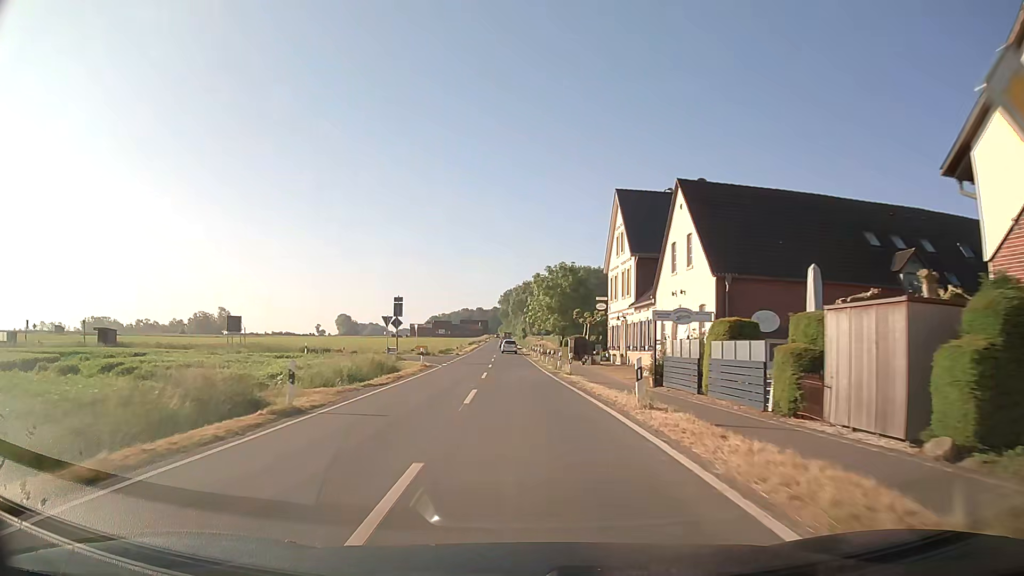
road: secondary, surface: asphalt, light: Day
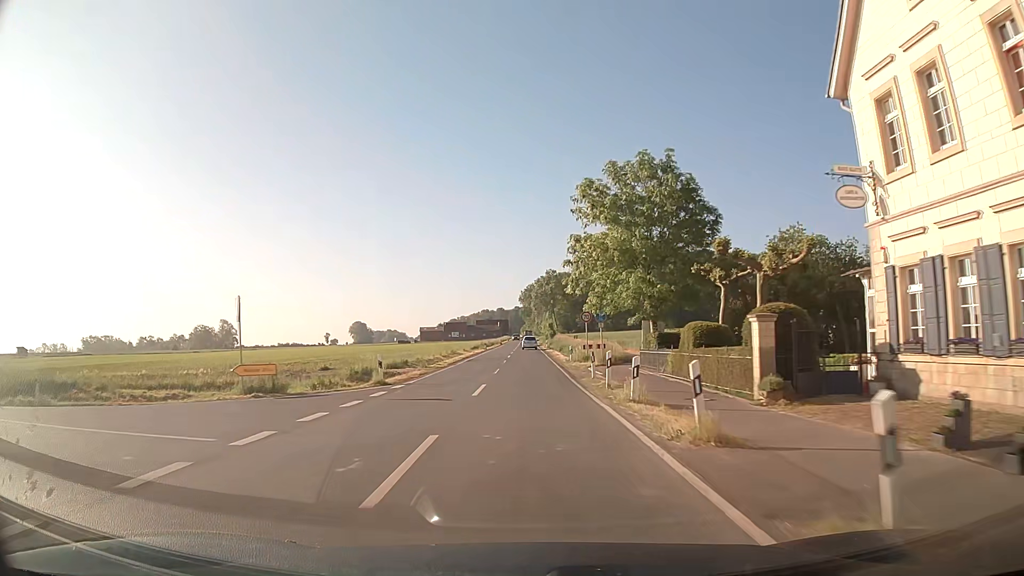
(-1.0, +43.6) m; -2°
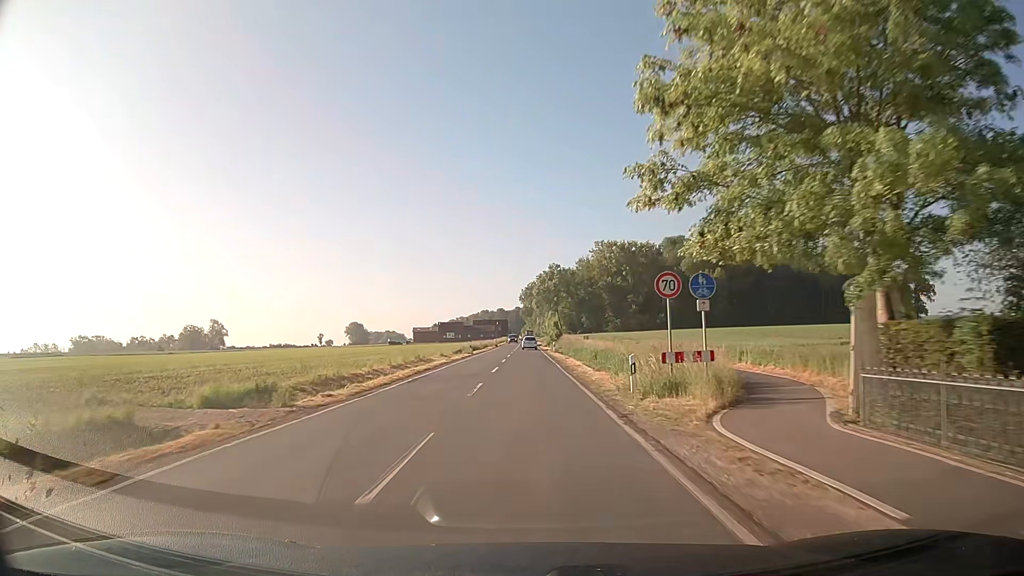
(0.0, +21.8) m; 0°
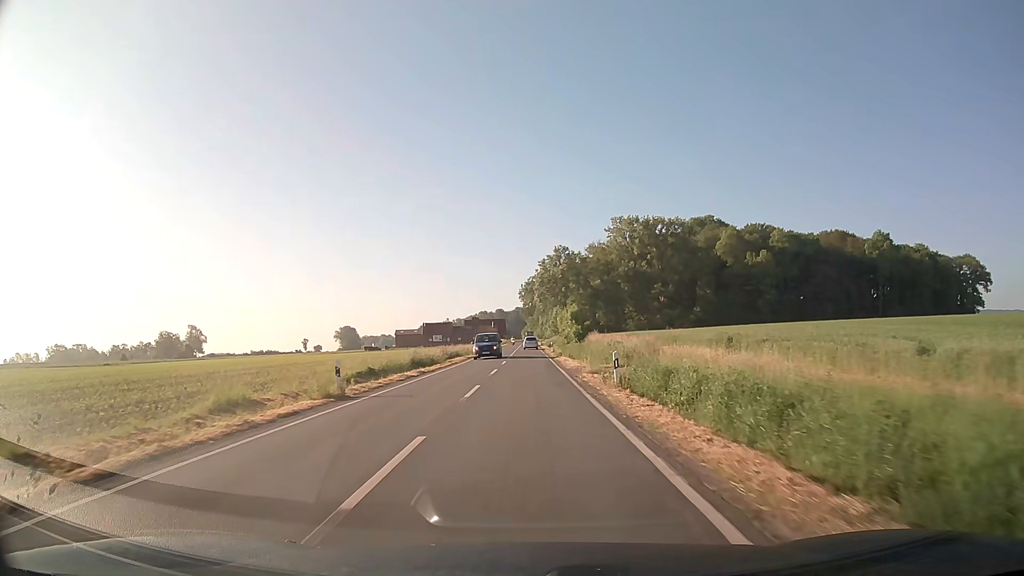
(-0.1, +43.5) m; 0°
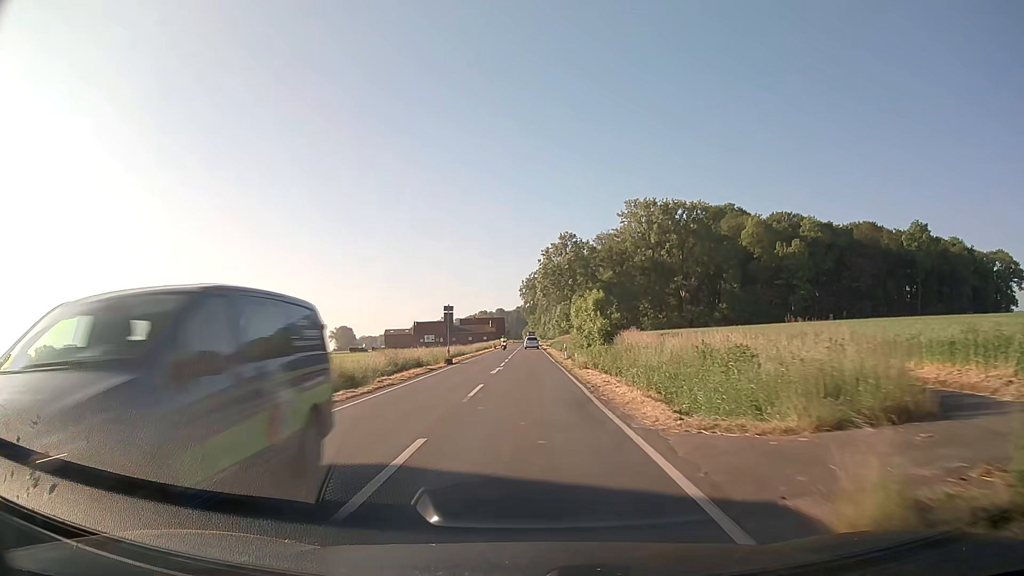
(-0.1, +21.7) m; 0°
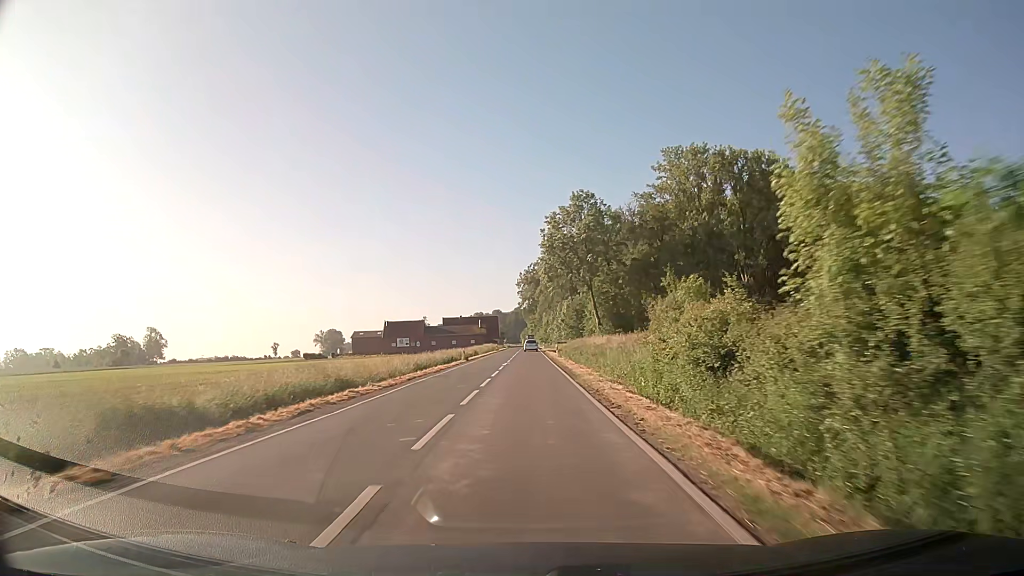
(0.0, +43.6) m; 0°
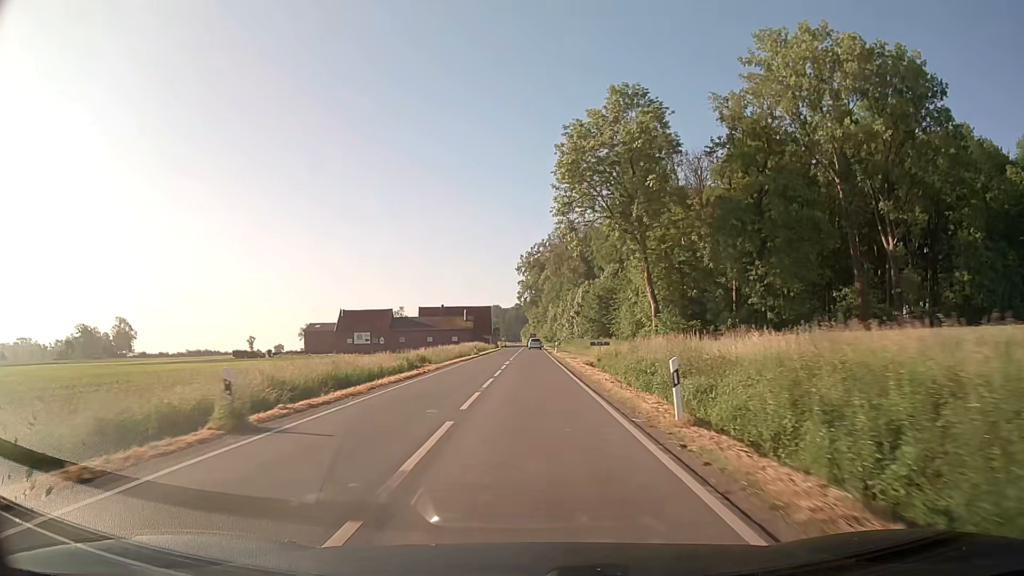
(-0.1, +43.6) m; 0°
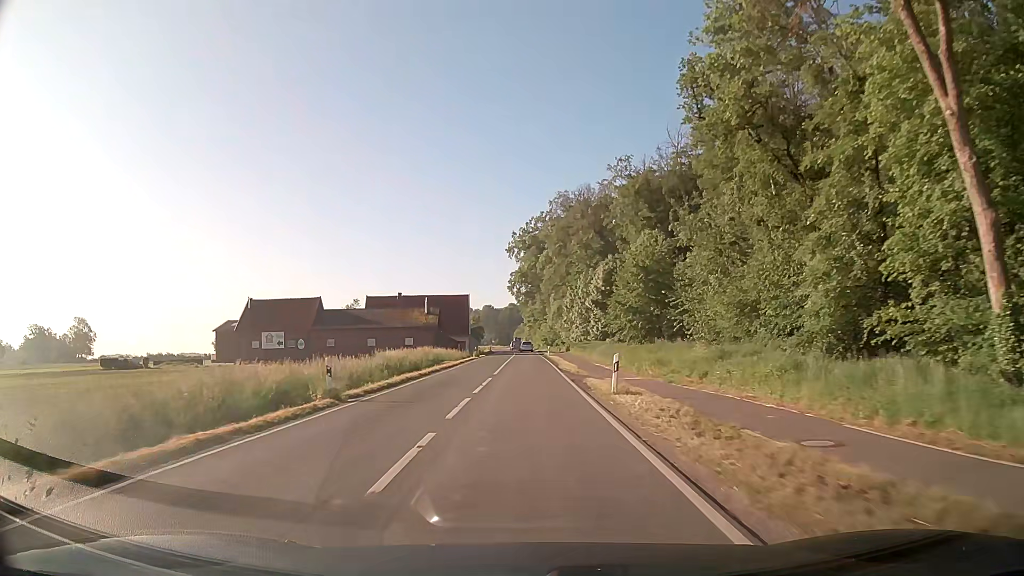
(+0.2, +43.7) m; +1°
